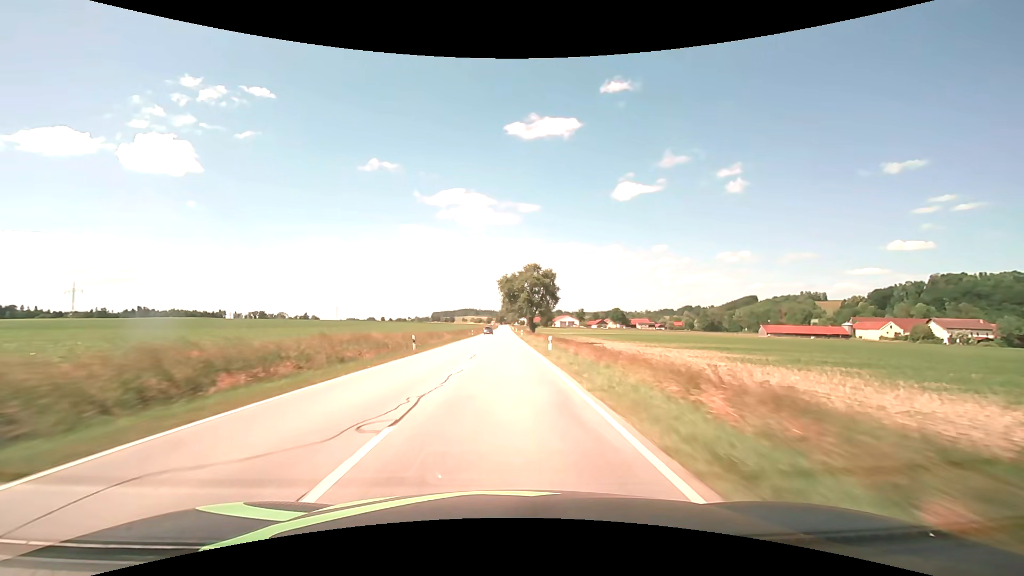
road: secondary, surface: asphalt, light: Day
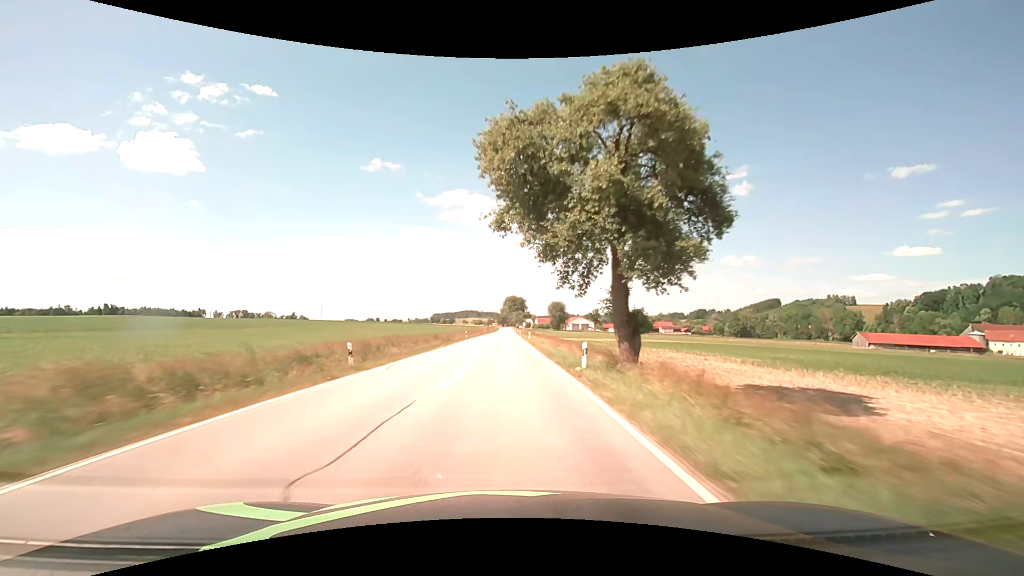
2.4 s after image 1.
(-0.3, +63.4) m; 0°
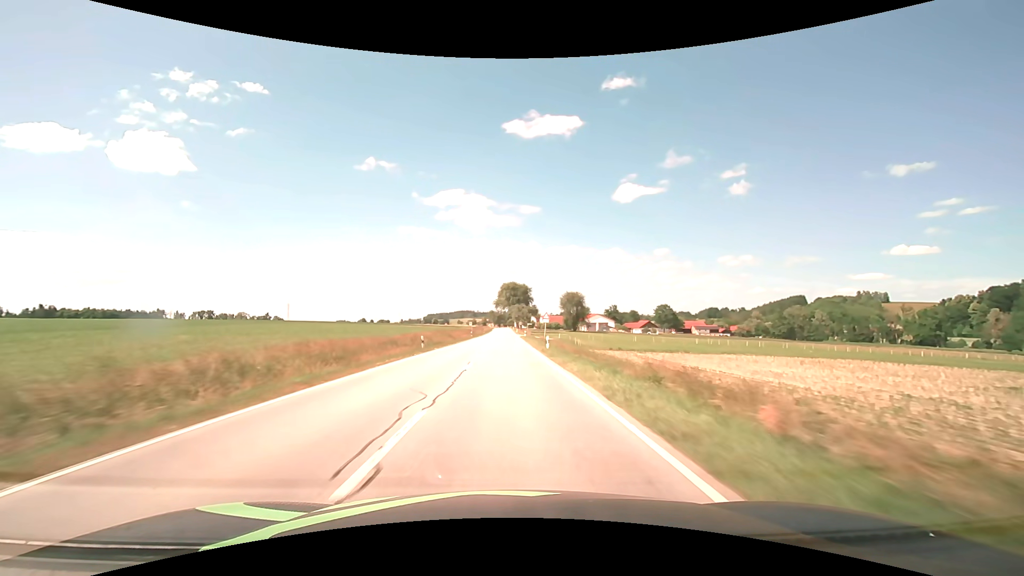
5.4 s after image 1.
(+0.1, +78.9) m; 0°
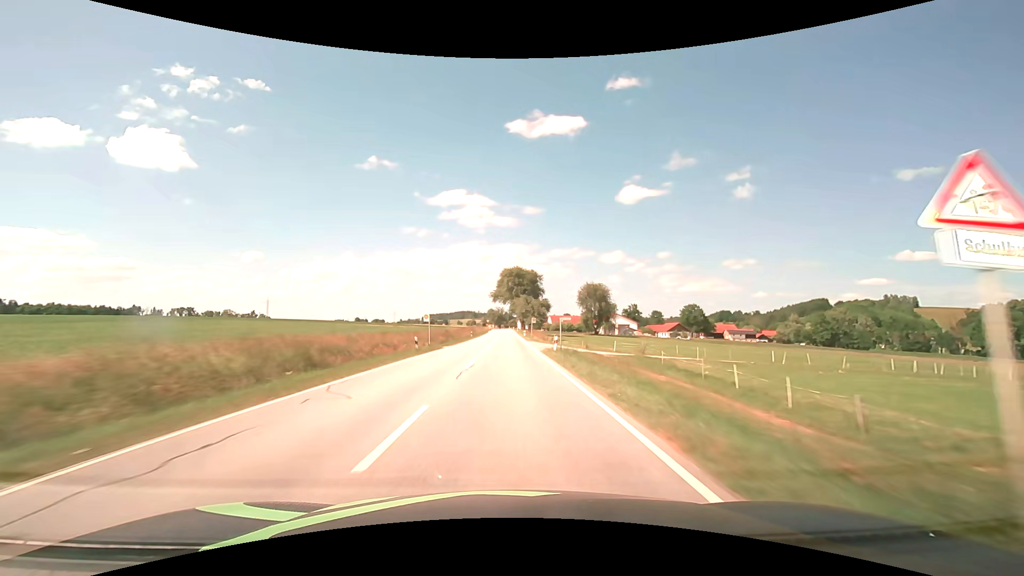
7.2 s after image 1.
(-0.1, +47.4) m; 0°
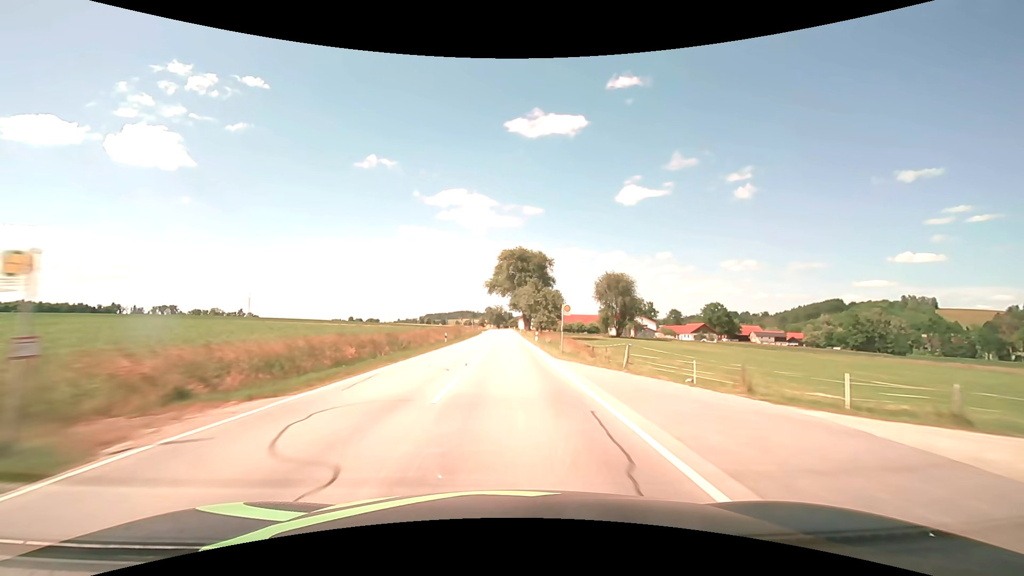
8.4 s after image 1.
(0.0, +31.5) m; 0°
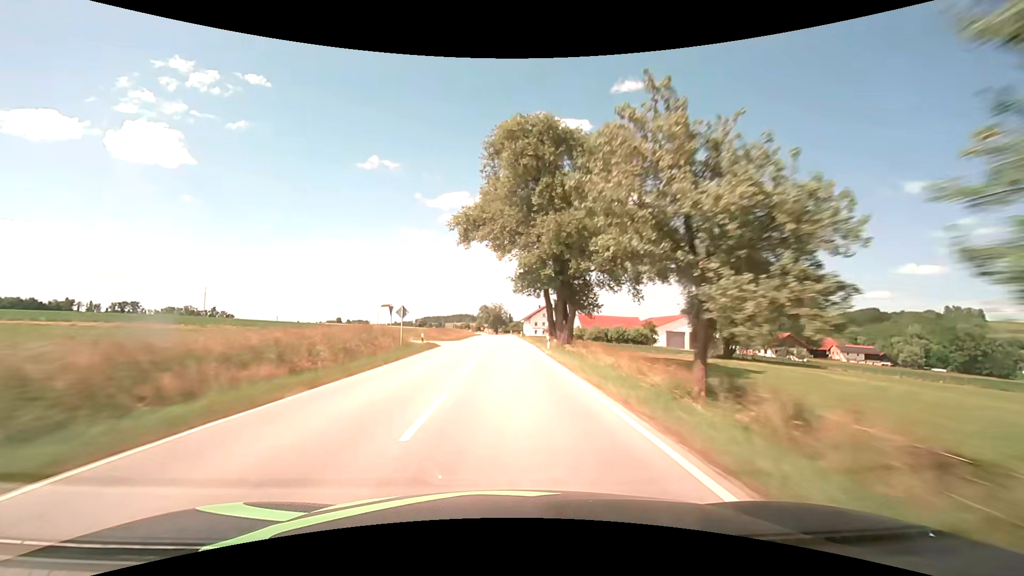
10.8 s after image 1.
(+0.1, +63.1) m; 0°
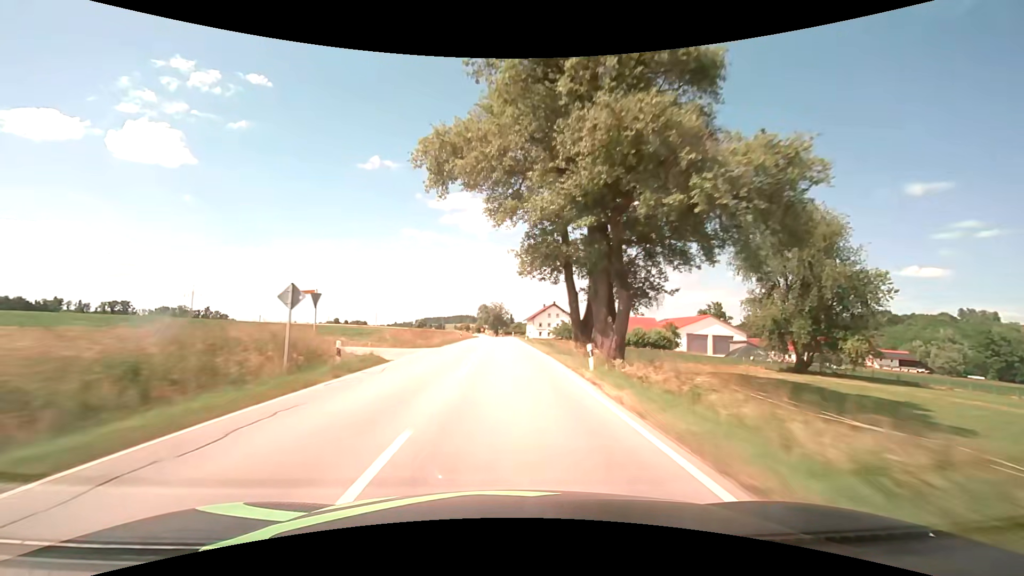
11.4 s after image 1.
(0.0, +15.8) m; +1°
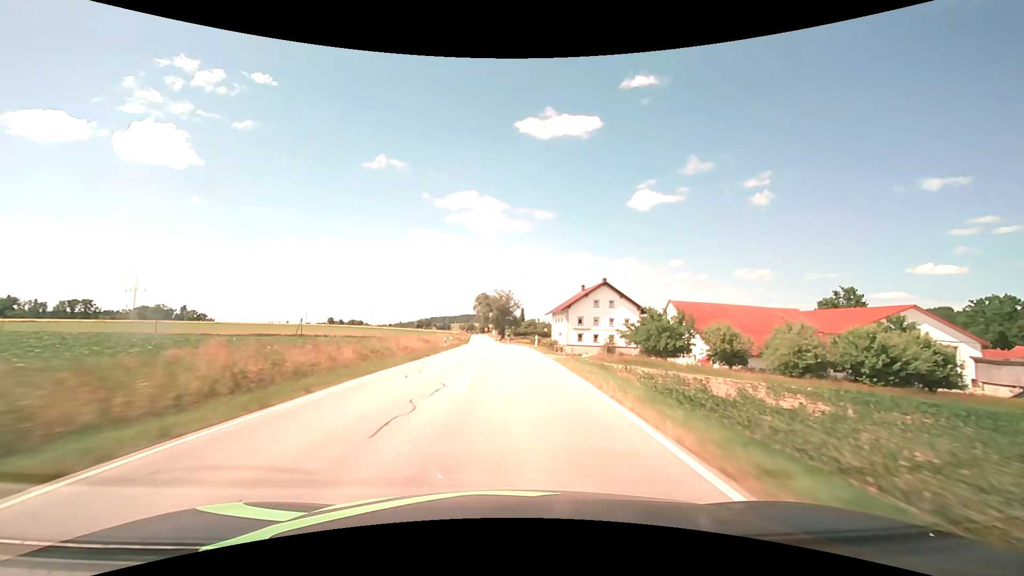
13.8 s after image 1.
(-1.1, +63.1) m; -2°
(0, +10) (0, +20) (0, +30) (0, +40) (-1, +50) (-1, +60) (-1, +70) (-2, +80) (-2, +90) (-3, +100) m
